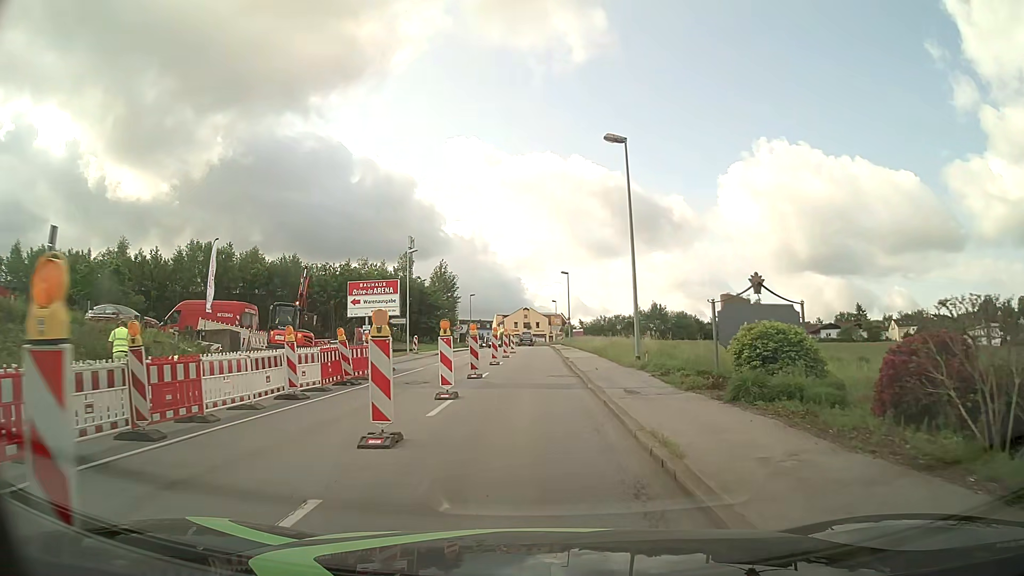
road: tertiary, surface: asphalt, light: Day
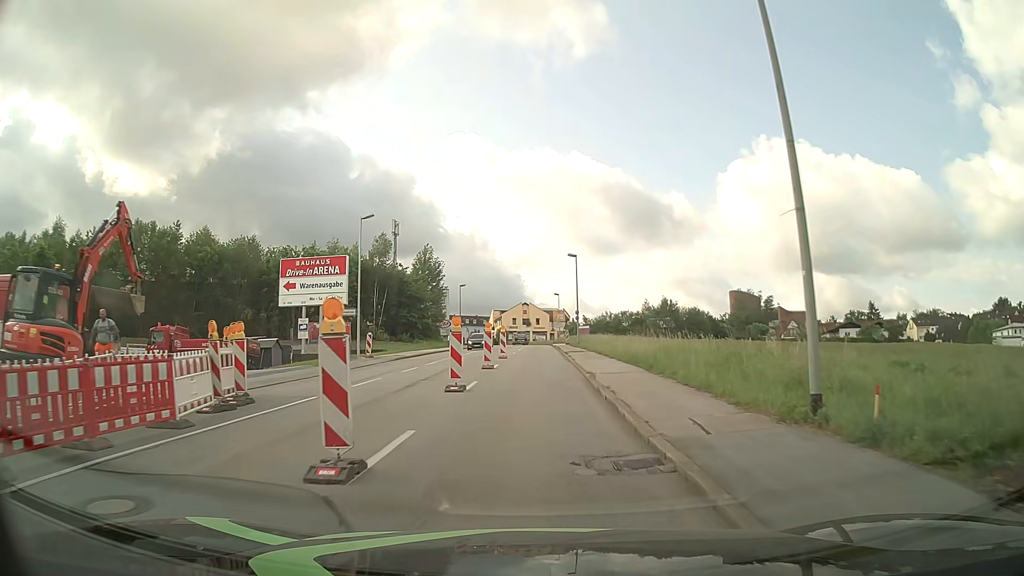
(+0.1, +14.6) m; 0°
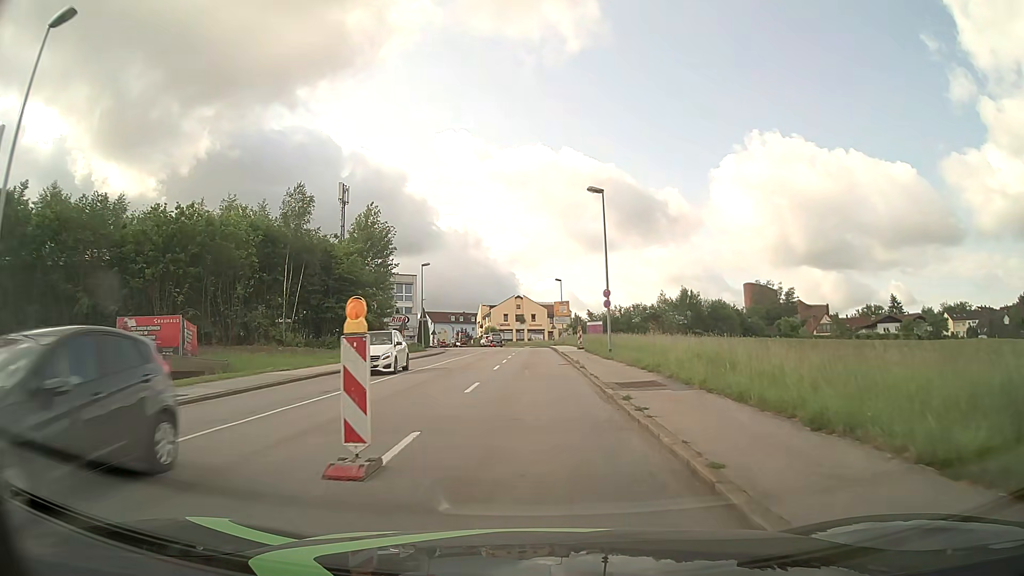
(+0.2, +27.2) m; 0°
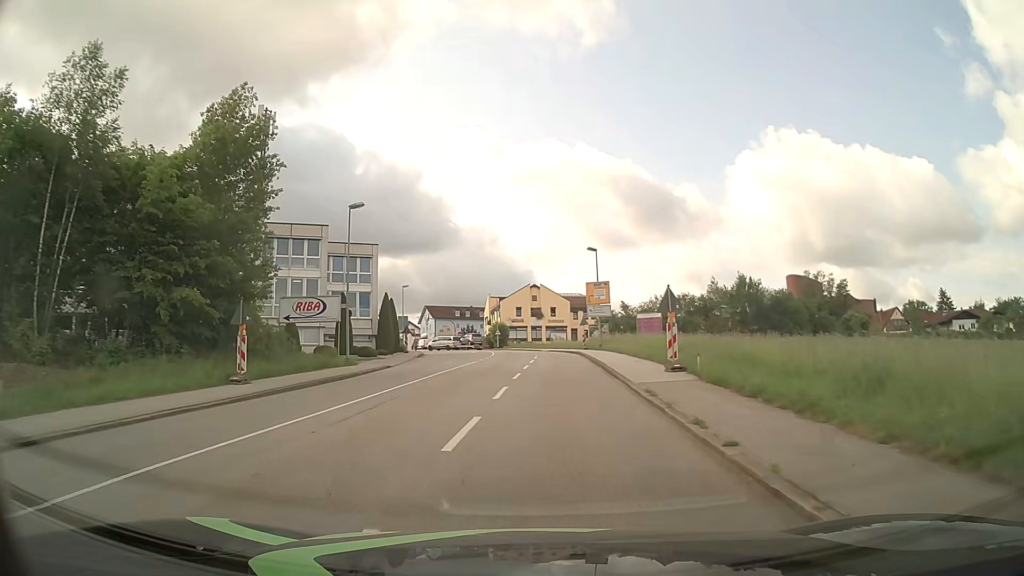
(-0.1, +29.4) m; -2°
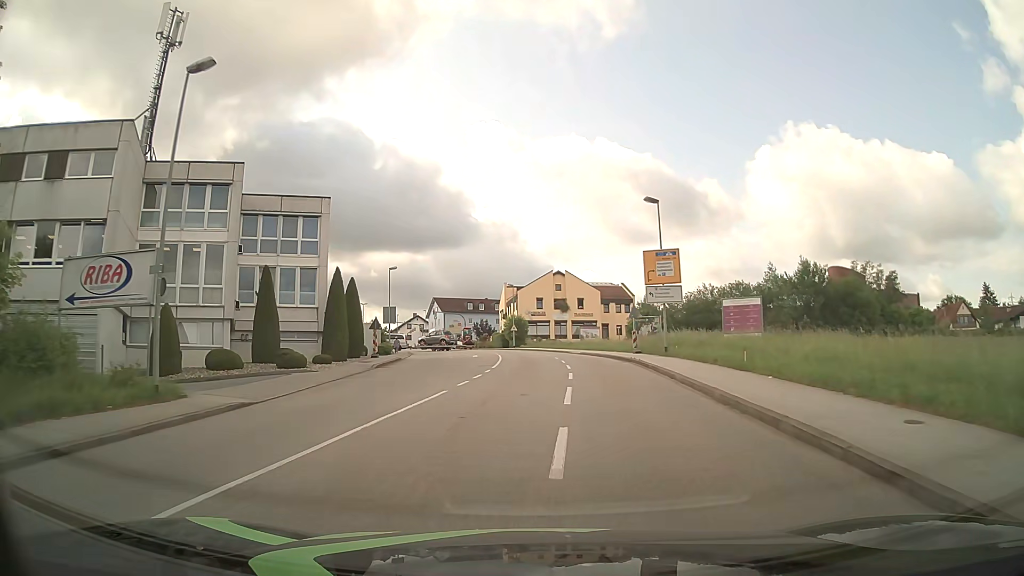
(-0.2, +19.3) m; -1°
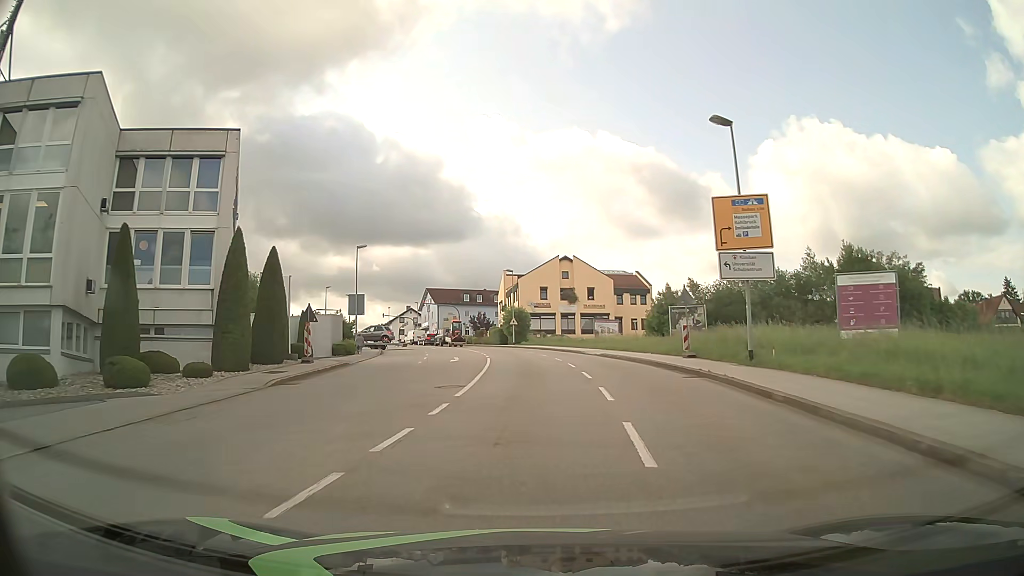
(-0.1, +13.2) m; 0°
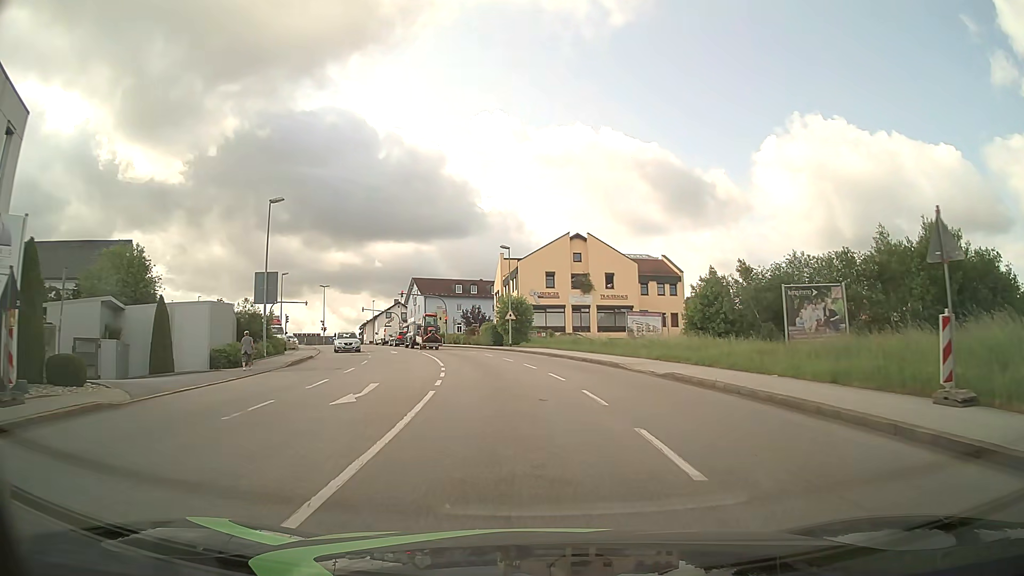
(0.0, +18.4) m; 0°
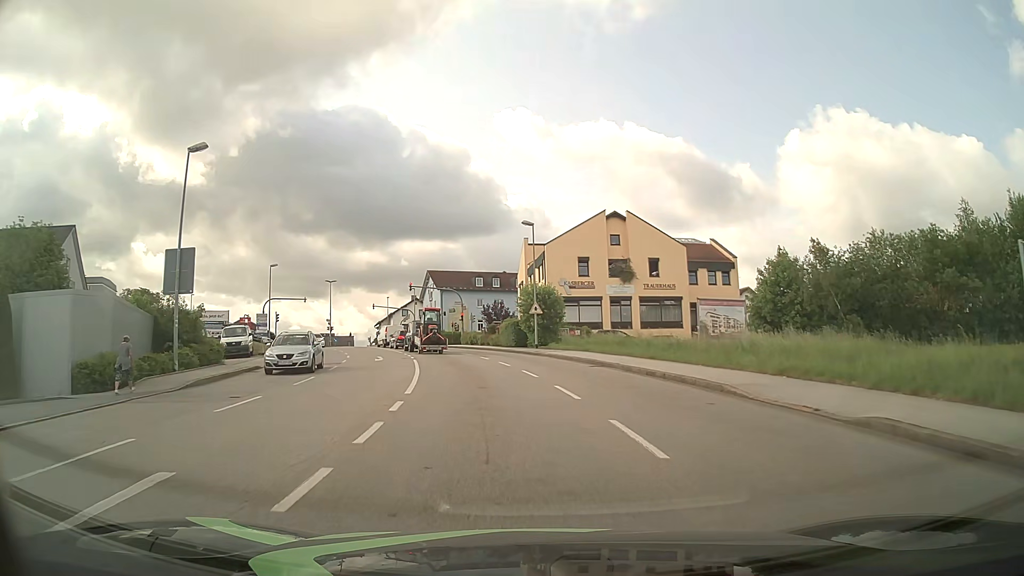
(-0.2, +11.2) m; -2°
